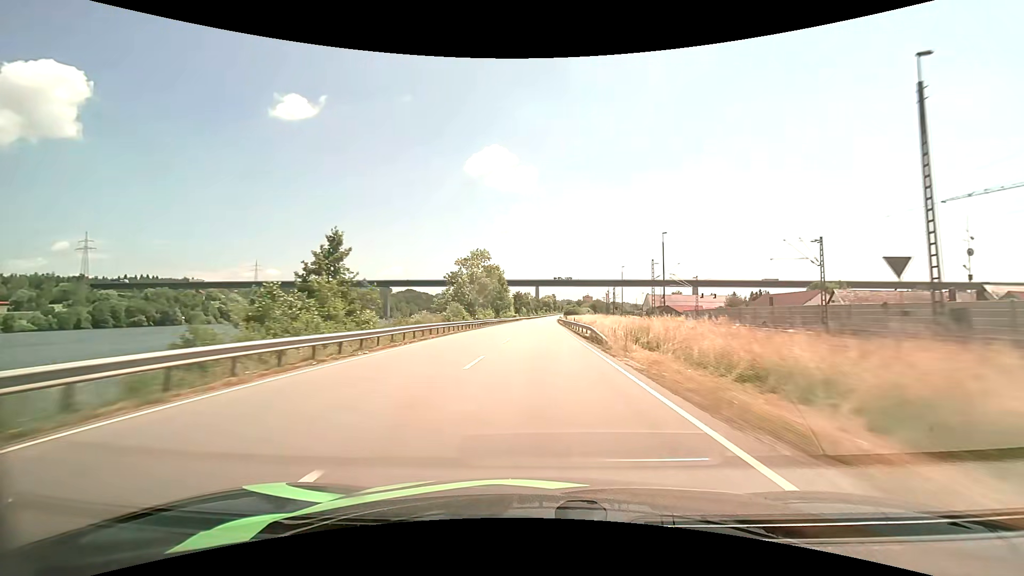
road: primary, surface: asphalt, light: Day
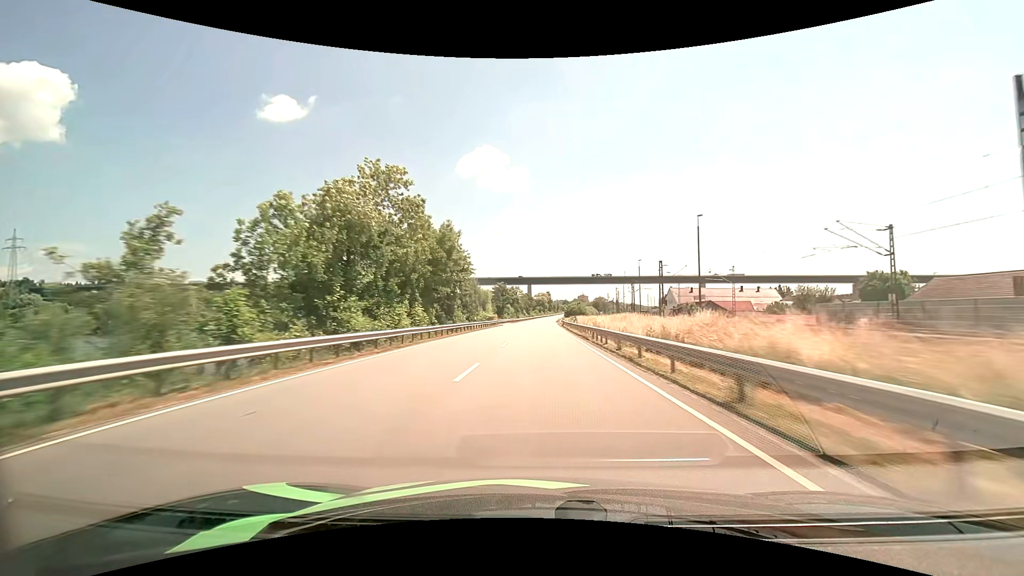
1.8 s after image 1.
(+0.2, +50.3) m; +1°
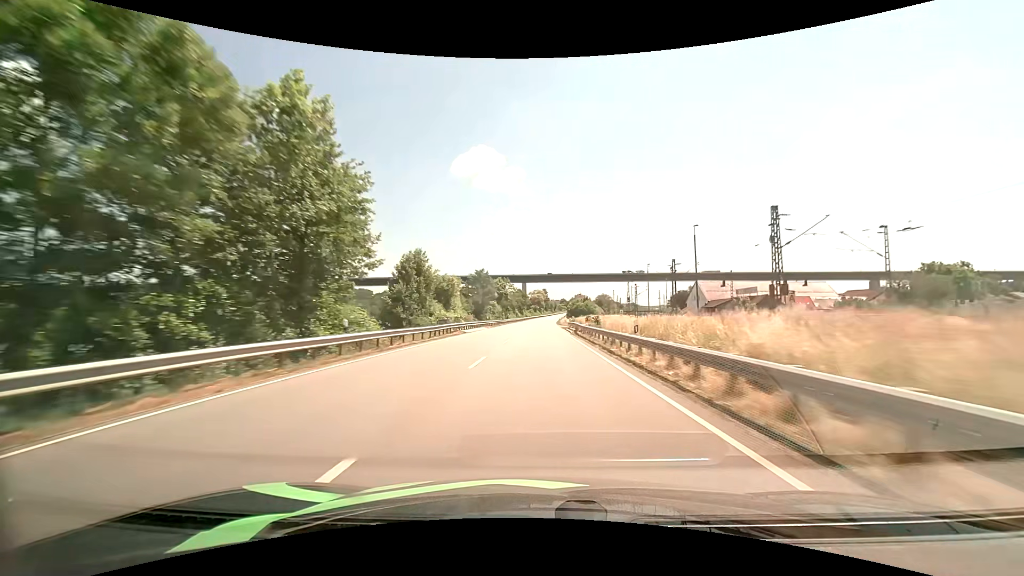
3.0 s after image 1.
(+0.2, +33.6) m; +1°
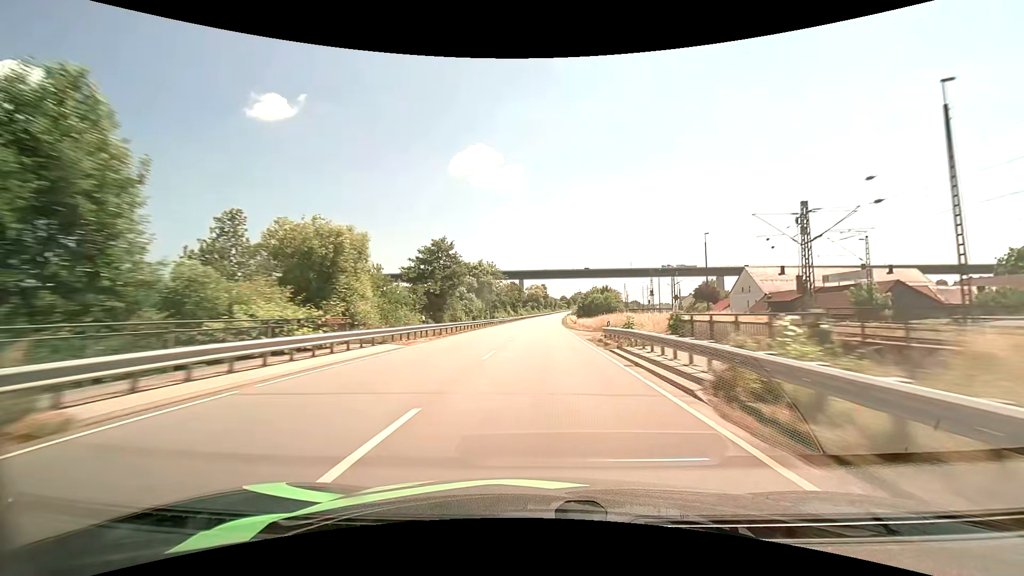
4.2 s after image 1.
(+0.1, +33.9) m; 0°
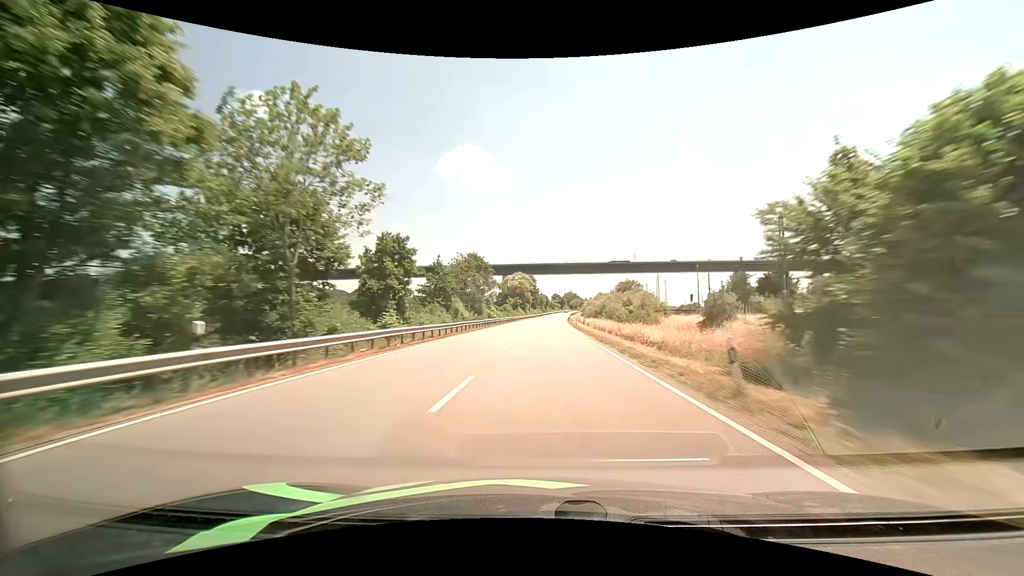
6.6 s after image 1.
(+0.5, +68.5) m; +1°
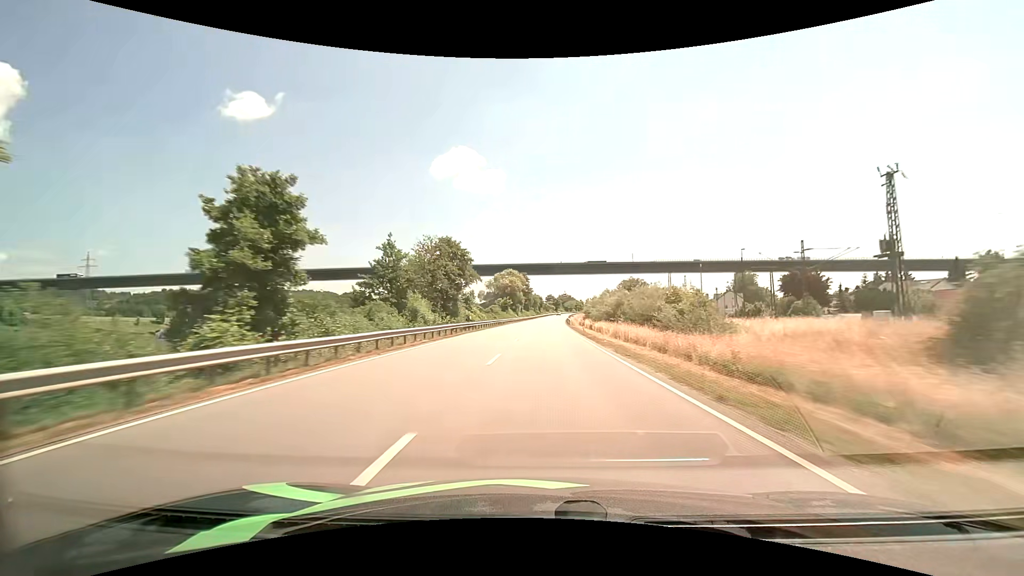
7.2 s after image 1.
(+0.1, +17.2) m; +1°
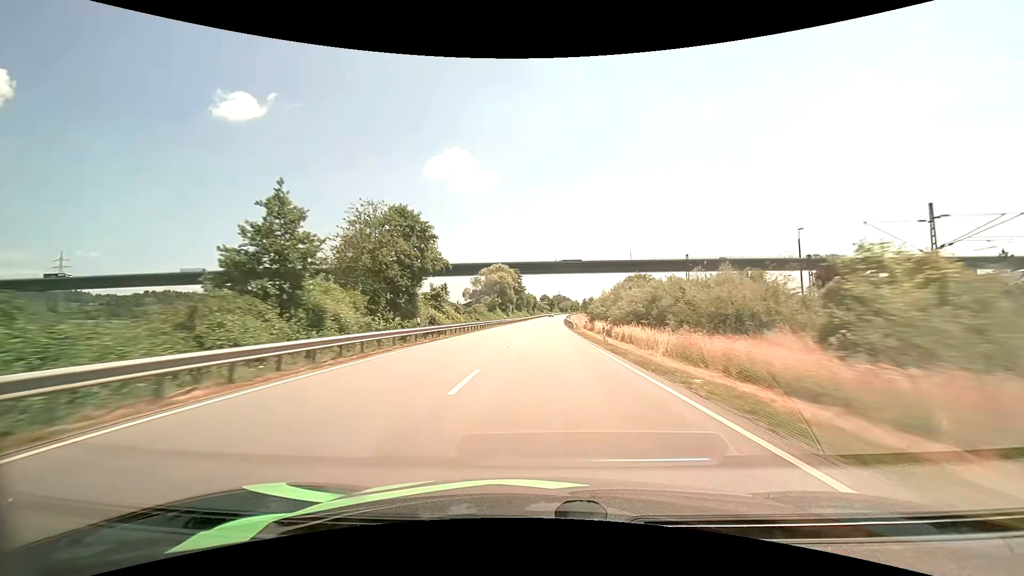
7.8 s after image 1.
(+0.1, +17.2) m; +1°
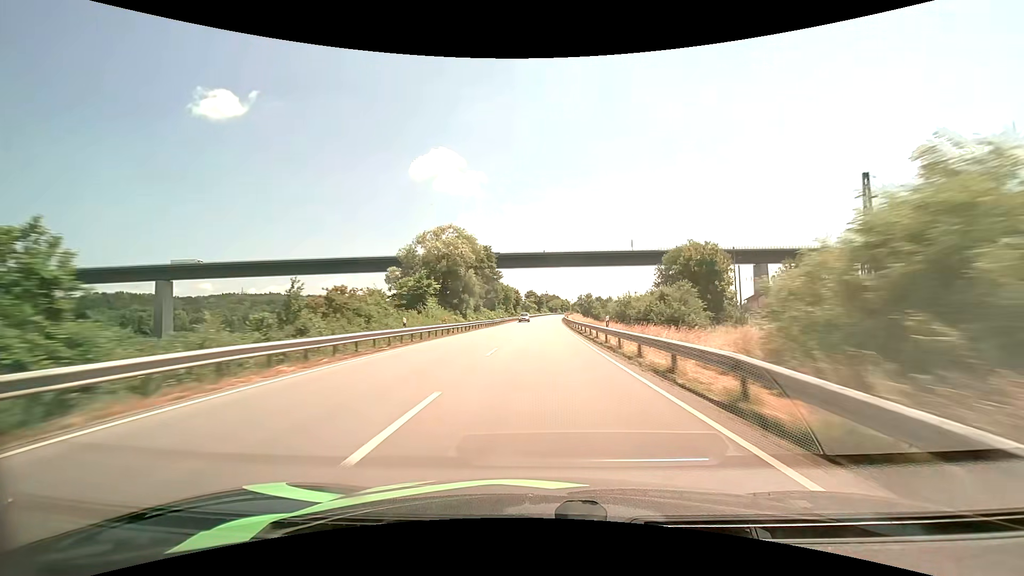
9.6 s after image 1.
(+0.7, +52.0) m; +1°
(0, +10) (0, +20) (0, +30) (0, +40) (+1, +50) (+1, +60) (+1, +70) (+2, +80) (+2, +90) (+2, +100) m
